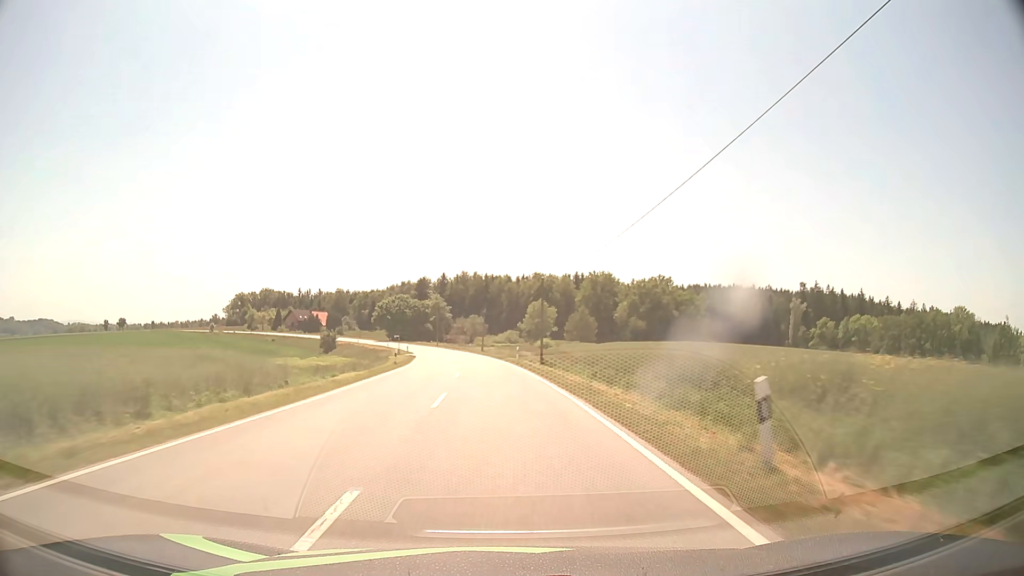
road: secondary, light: Day
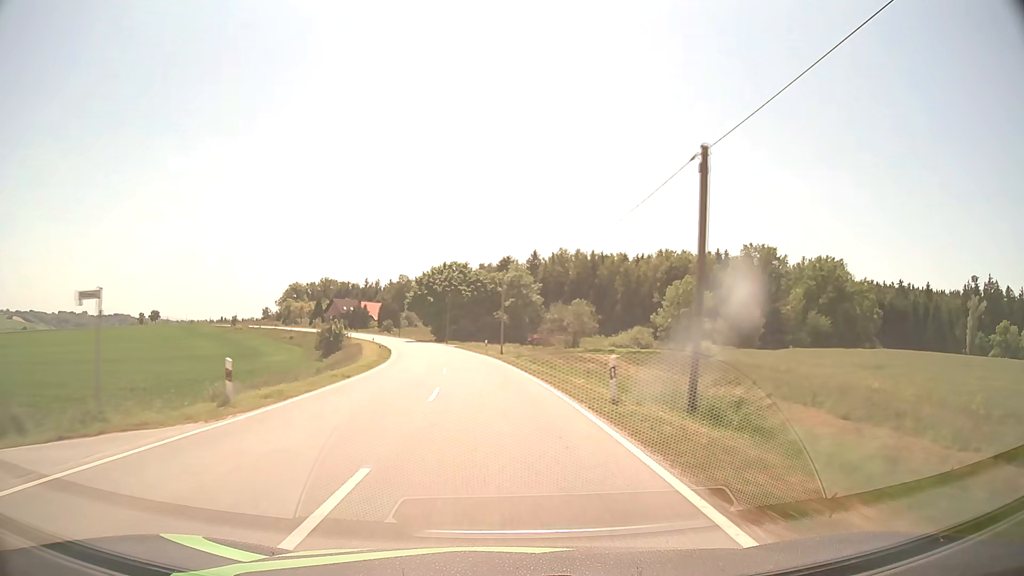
(-4.5, +71.1) m; -8°
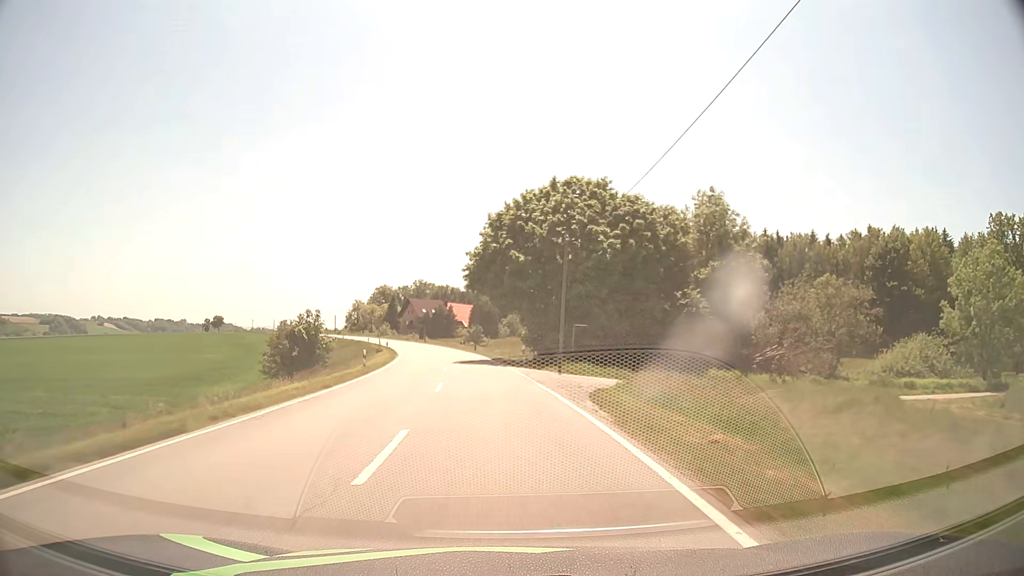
(-4.8, +56.4) m; -10°
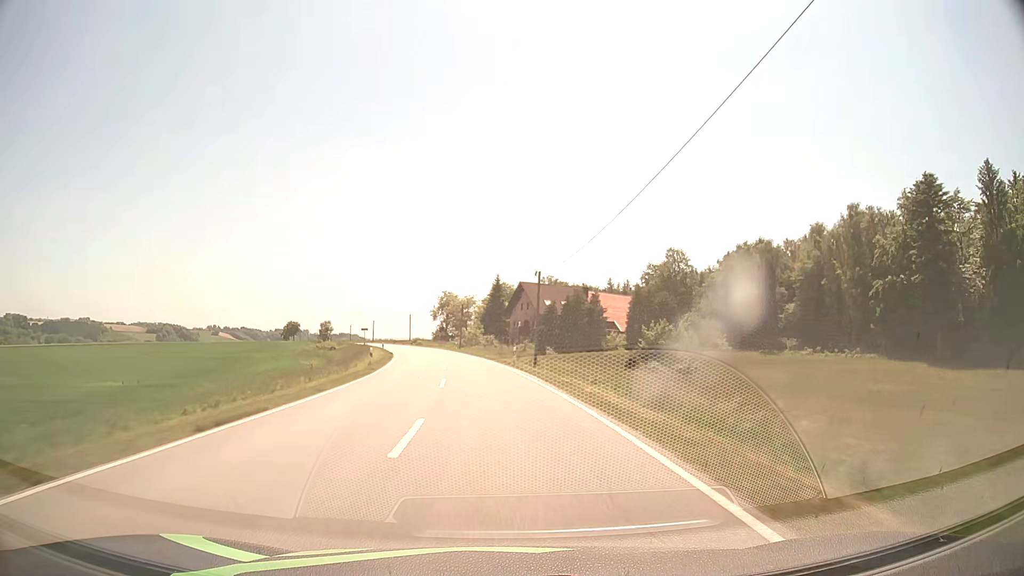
(-7.3, +70.2) m; -11°
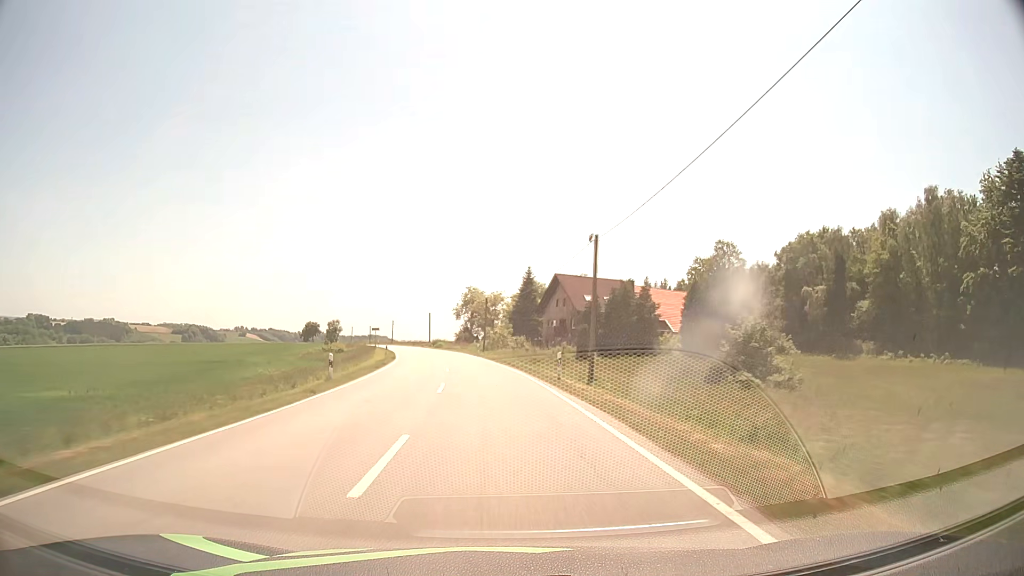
(-0.3, +14.1) m; -3°
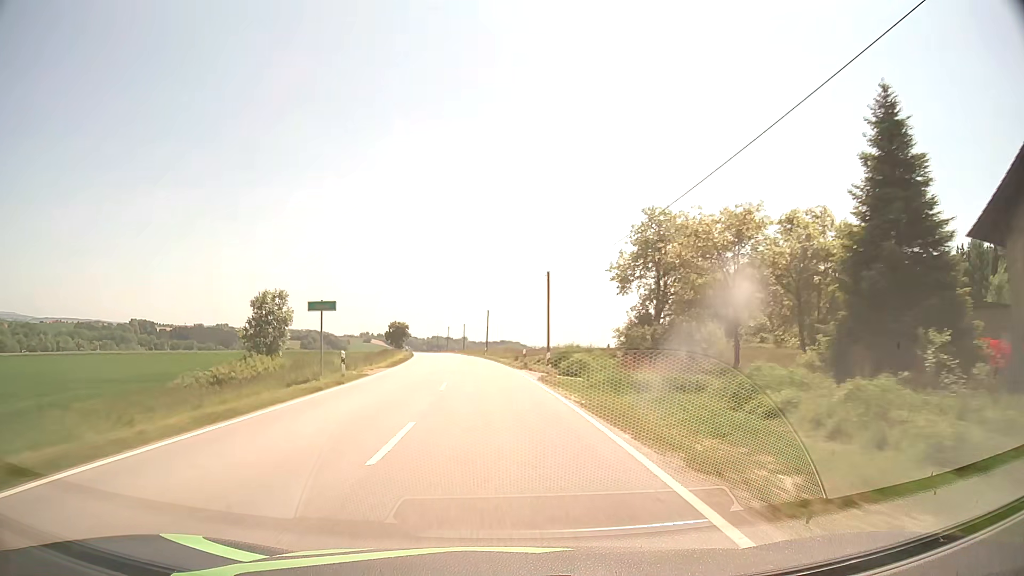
(-7.0, +70.3) m; -11°
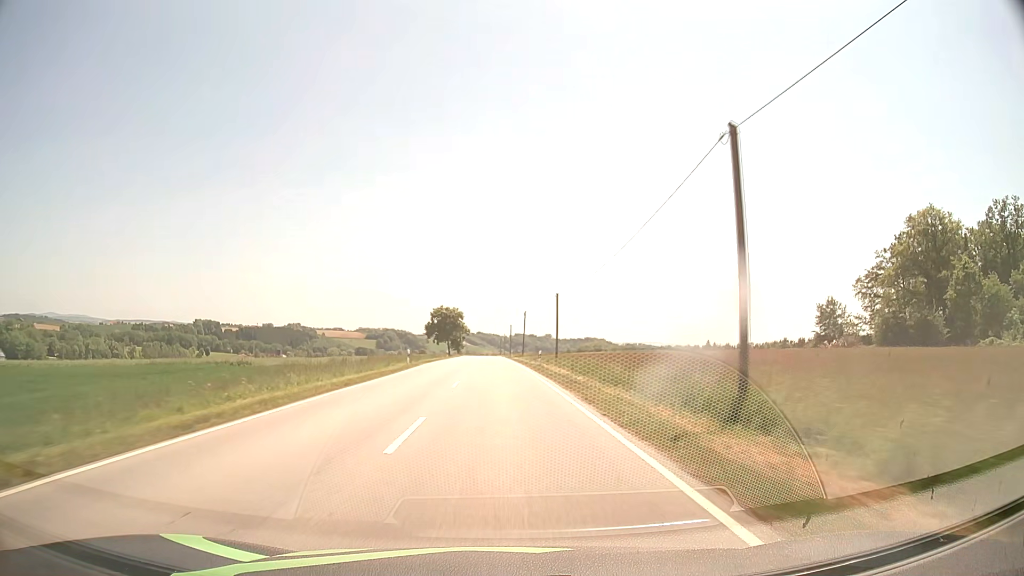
(-5.3, +70.8) m; -7°
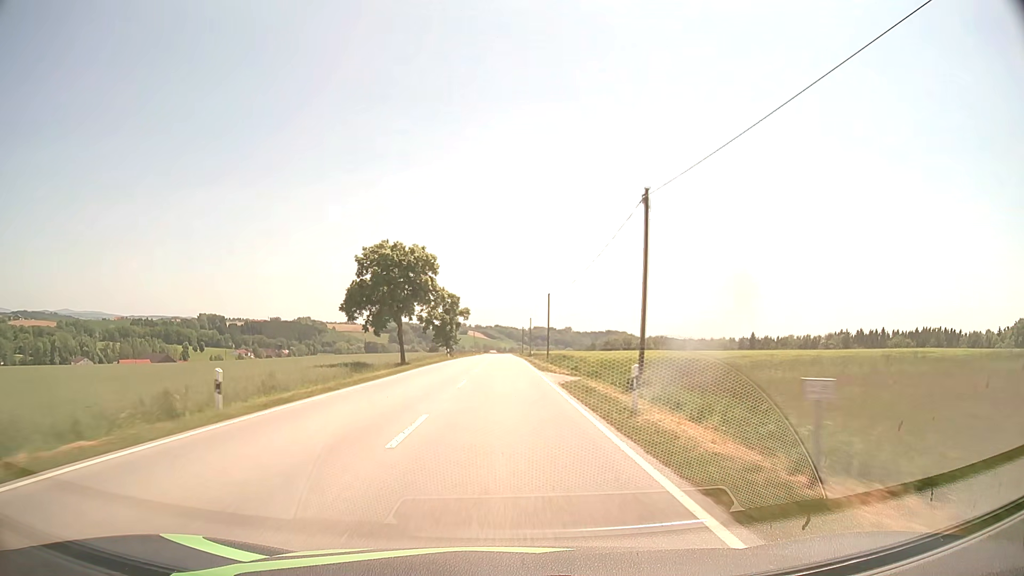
(-1.4, +71.4) m; -2°
(0, +10) (0, +20) (0, +30) (0, +40) (0, +50) (0, +60) (0, +70) (0, +80) (0, +90) (0, +100) m
